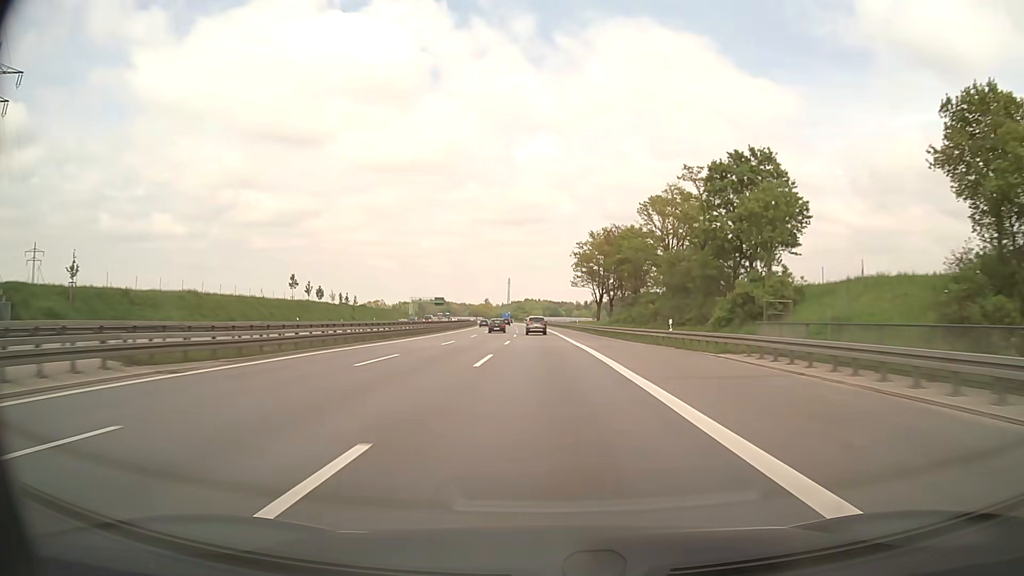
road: motorway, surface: asphalt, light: Day
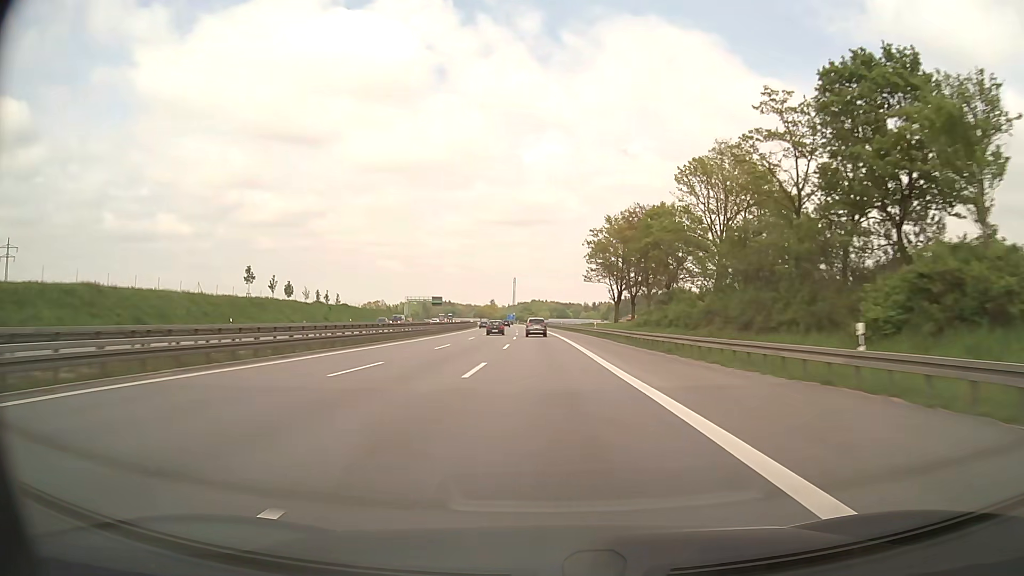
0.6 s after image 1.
(-0.2, +20.6) m; -1°
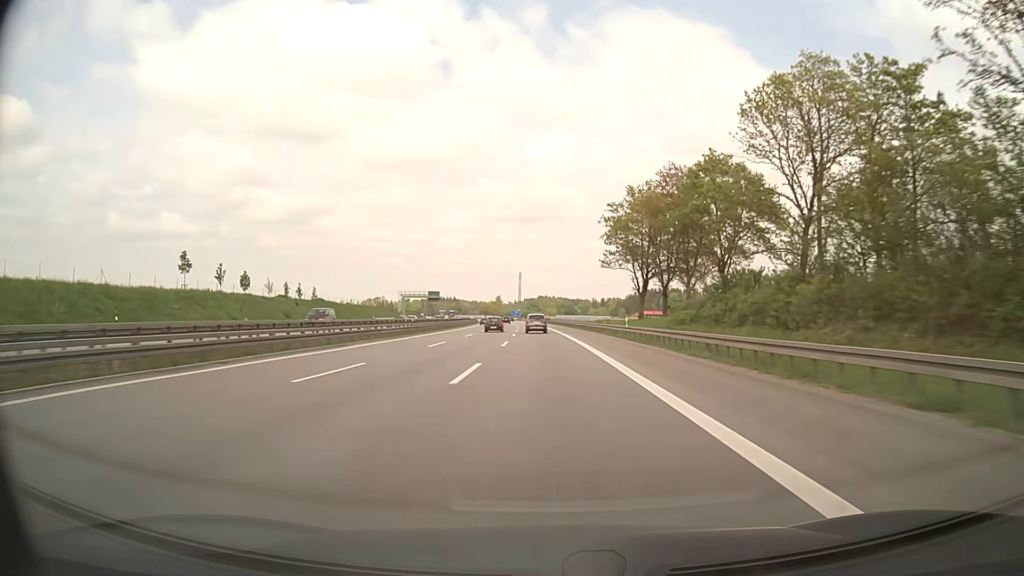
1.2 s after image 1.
(-0.1, +20.6) m; -1°
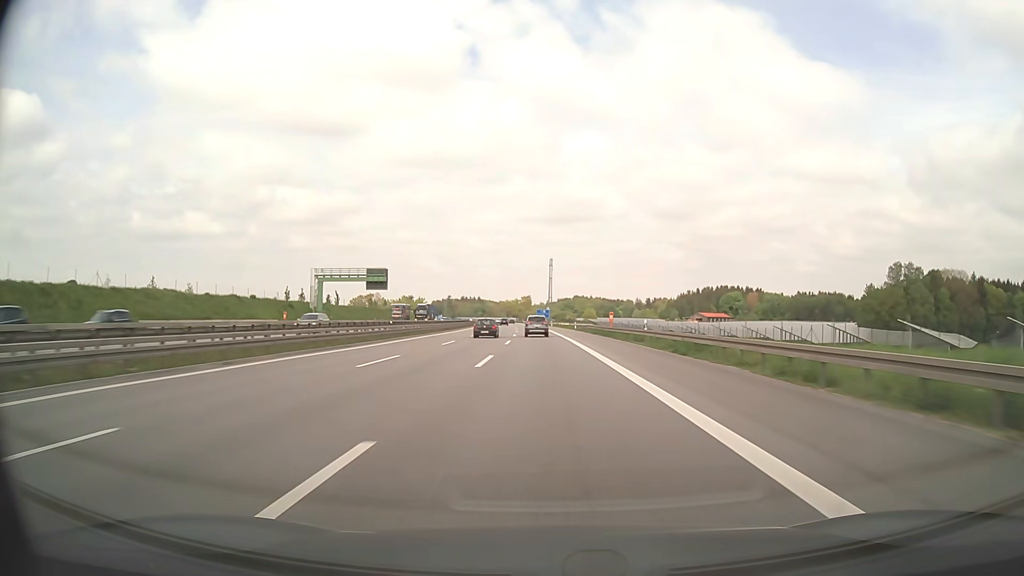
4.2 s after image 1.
(-2.7, +103.0) m; -3°
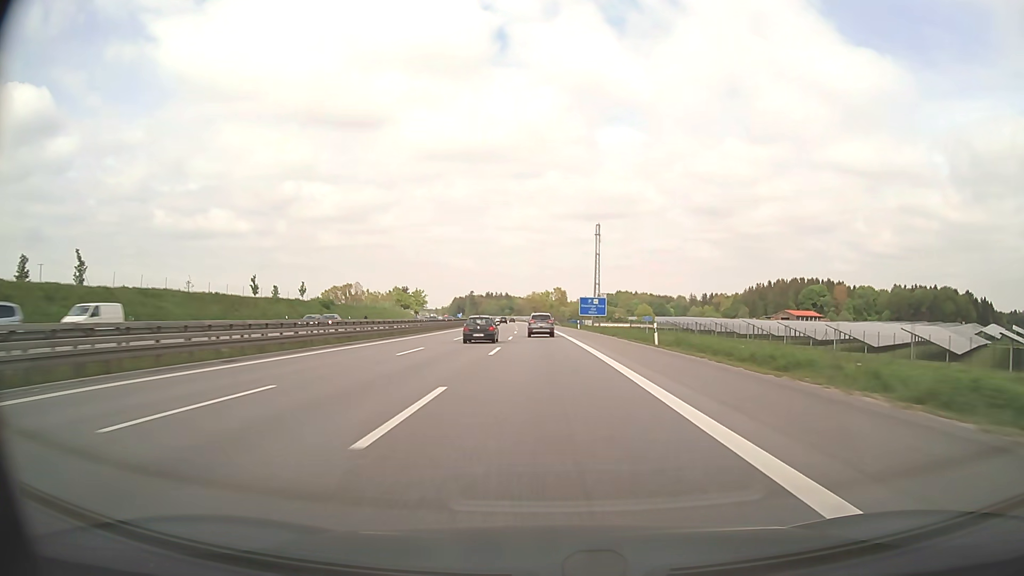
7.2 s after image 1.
(-2.7, +102.8) m; -3°
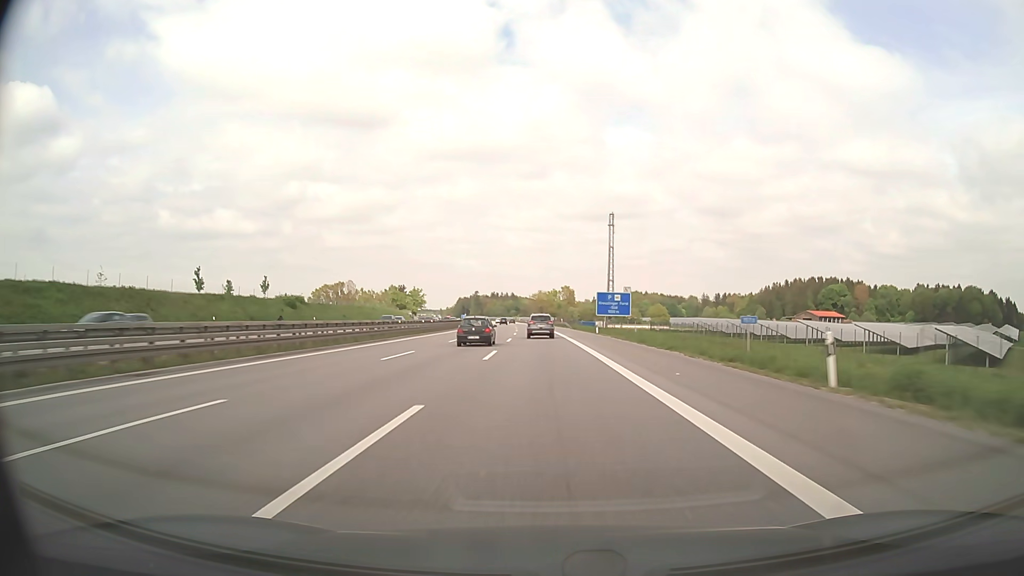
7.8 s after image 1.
(-0.1, +20.5) m; -1°
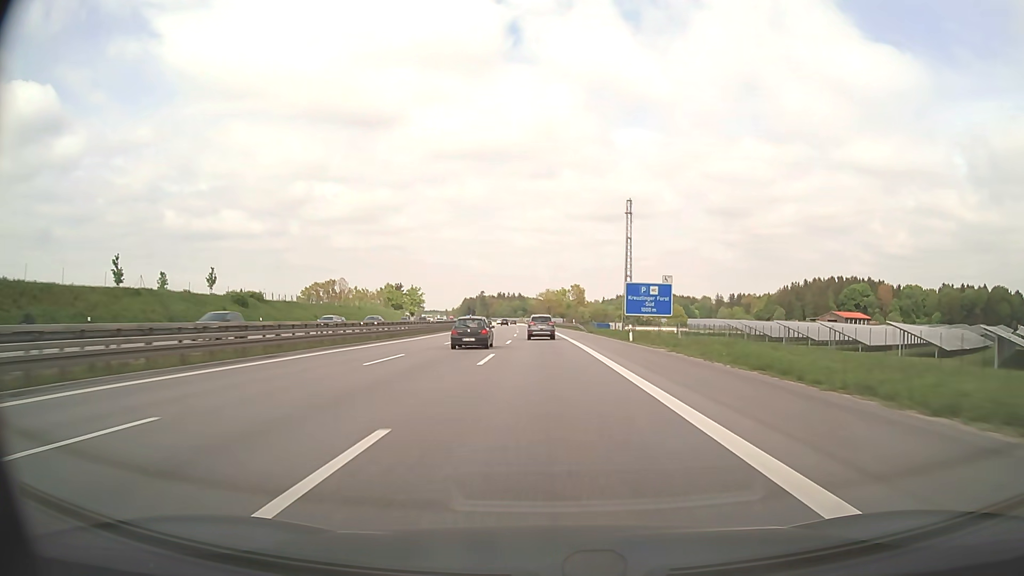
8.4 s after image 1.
(-0.1, +20.4) m; -1°
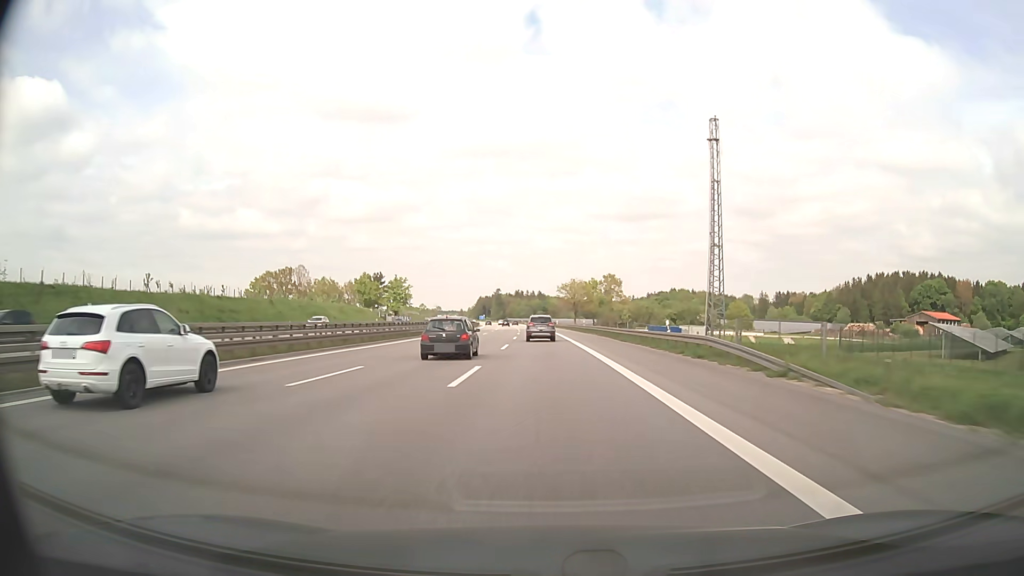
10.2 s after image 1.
(-0.9, +60.8) m; -2°
(0, +10) (0, +20) (0, +30) (0, +40) (-1, +50) (-1, +60) (-1, +70) (-1, +80) (-2, +90) (-2, +100) m
